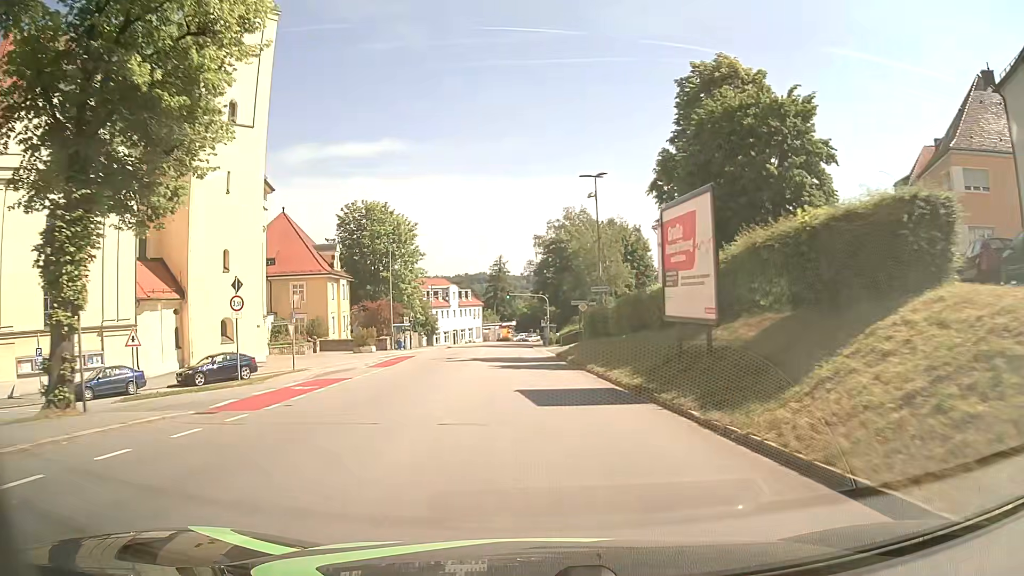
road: tertiary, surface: asphalt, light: Day
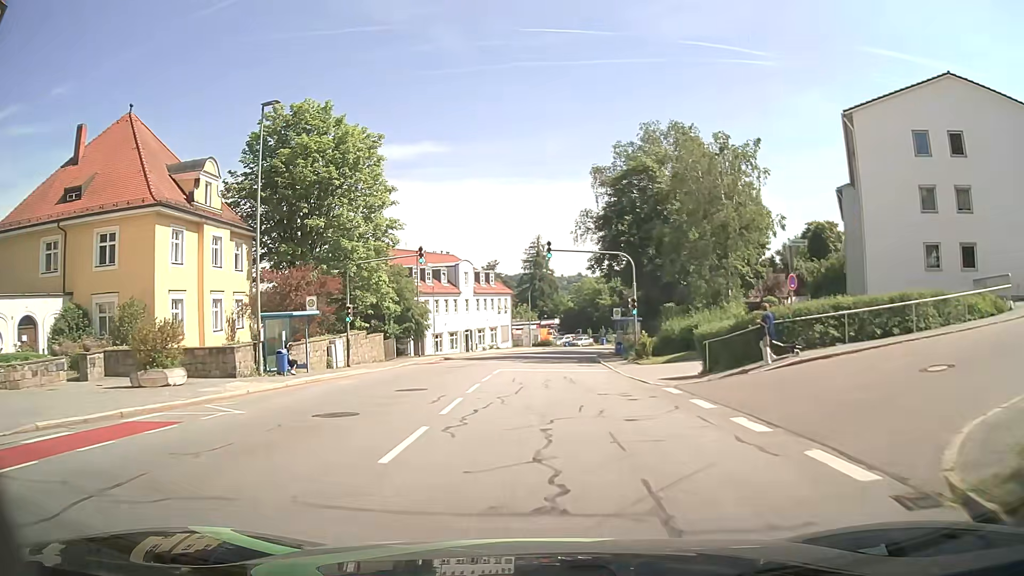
(-1.5, +37.6) m; -3°
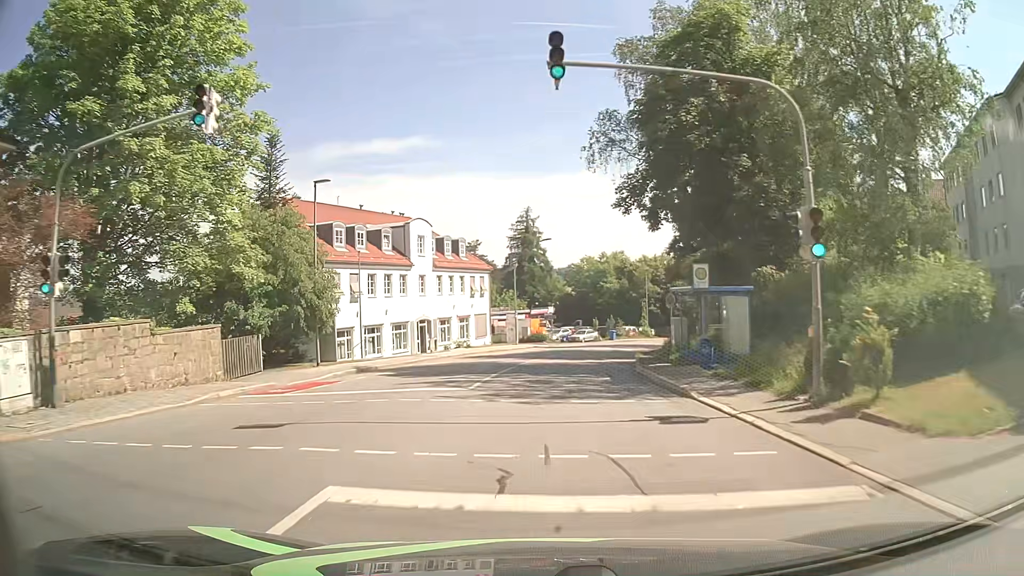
(0.0, +22.8) m; +1°
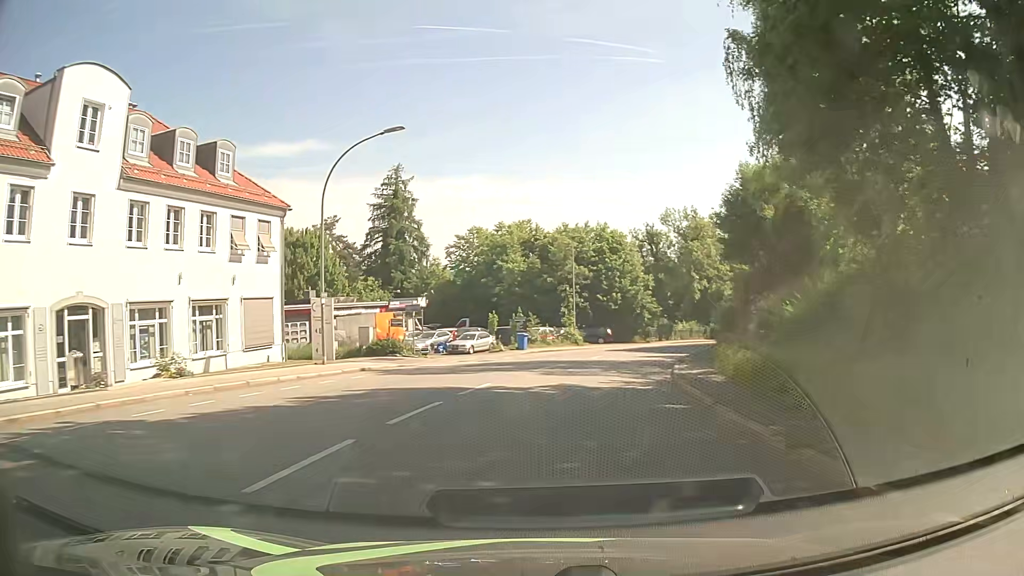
(+1.6, +30.9) m; +8°
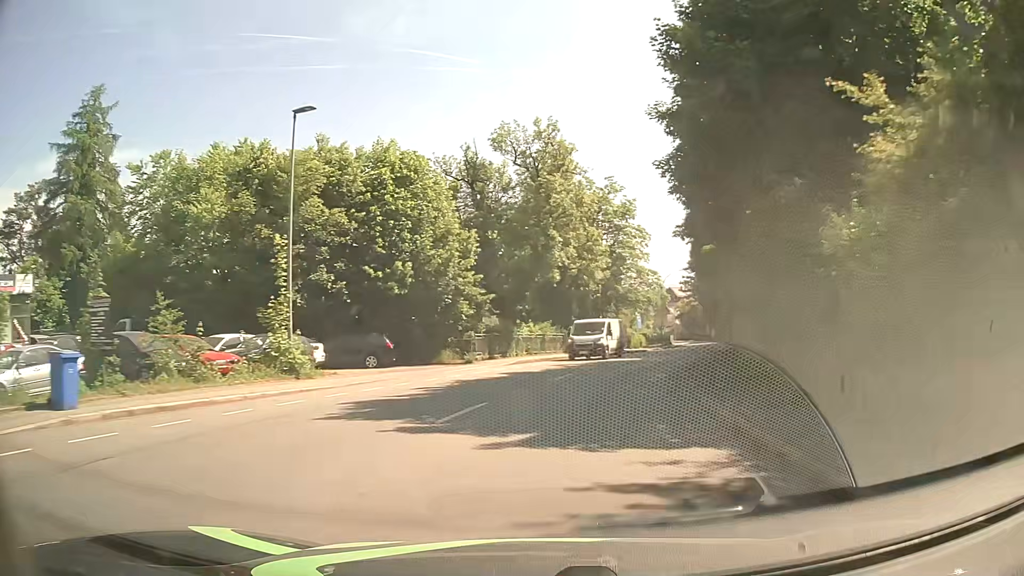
(+4.4, +31.1) m; +17°
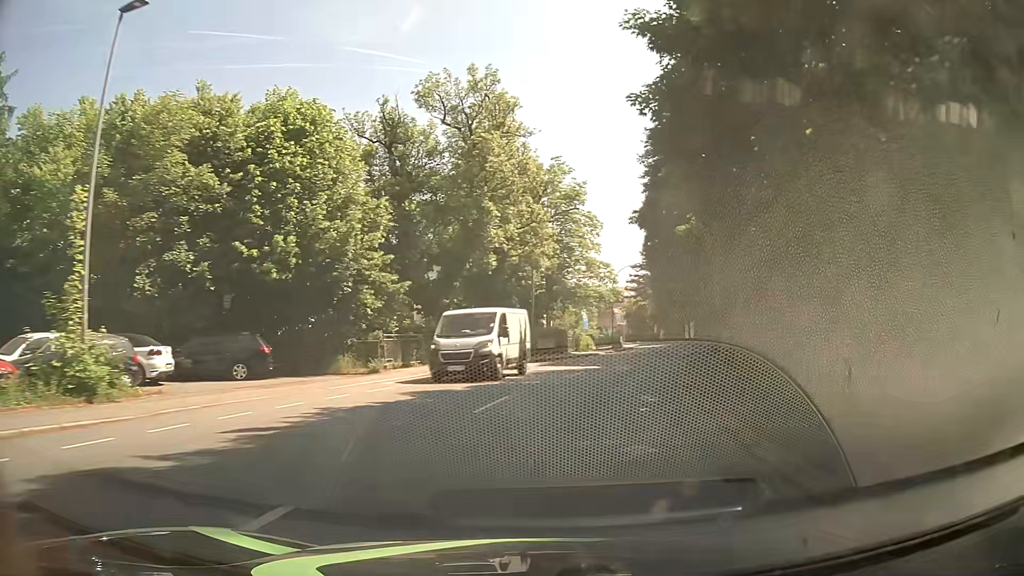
(+0.3, +7.9) m; +4°
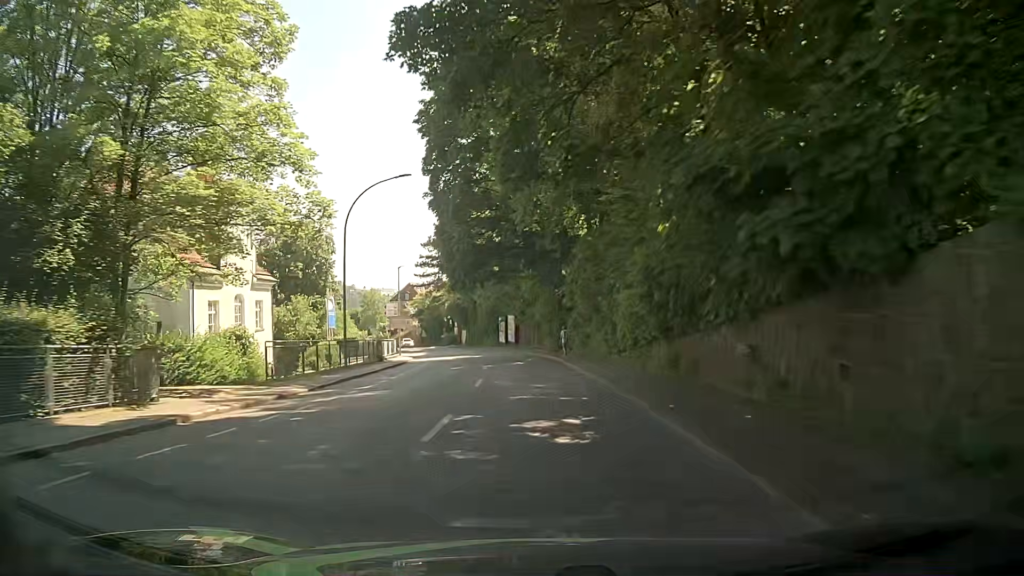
(+7.5, +39.1) m; +17°
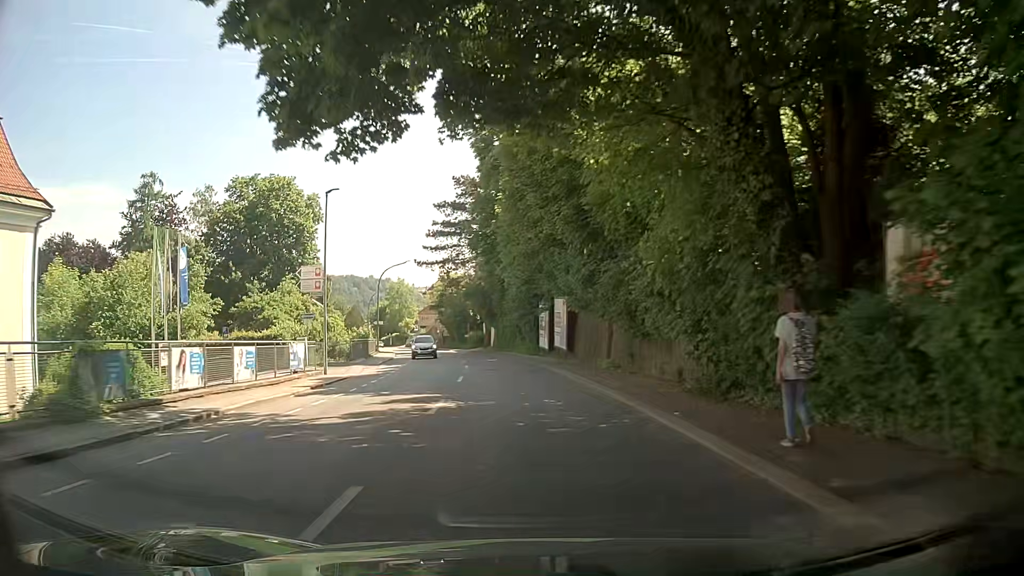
(-1.0, +32.5) m; -4°
(0, +10) (-1, +20) (-1, +30) (-3, +40) (-4, +50) (-6, +60) (-8, +69) (-11, +79) (-13, +89) (-16, +98) m
